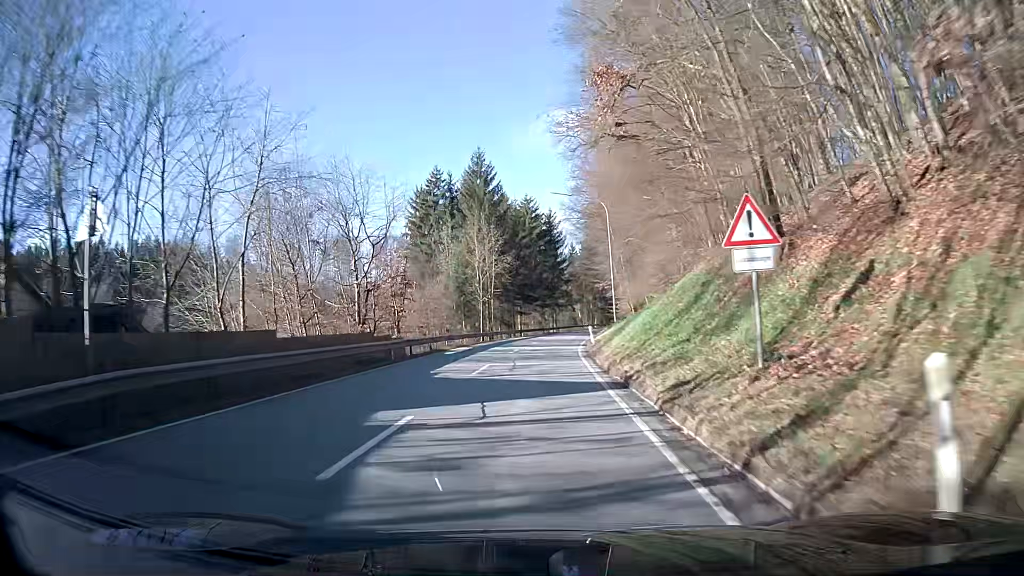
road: secondary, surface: asphalt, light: Day
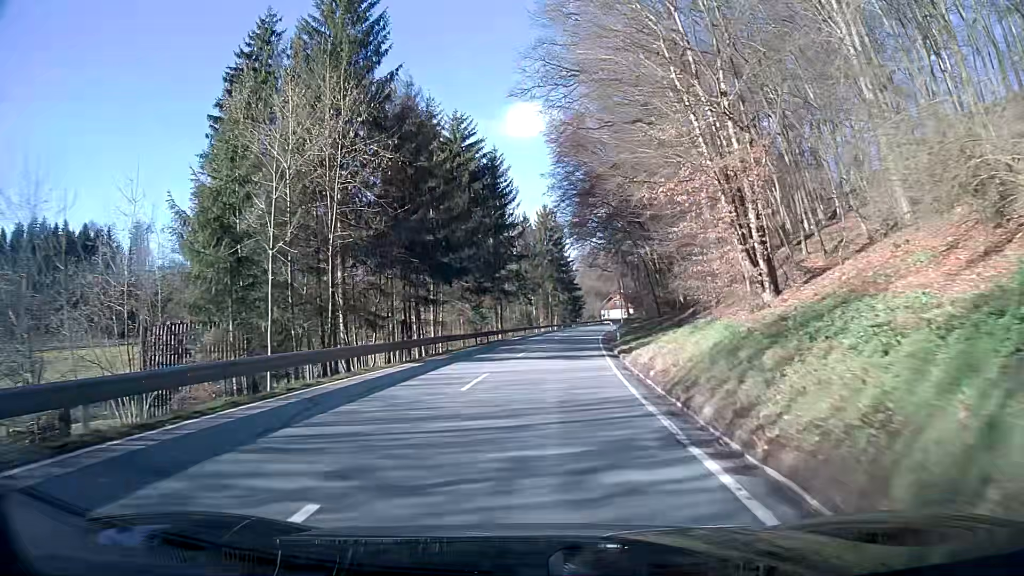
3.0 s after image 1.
(+1.8, +40.8) m; +6°
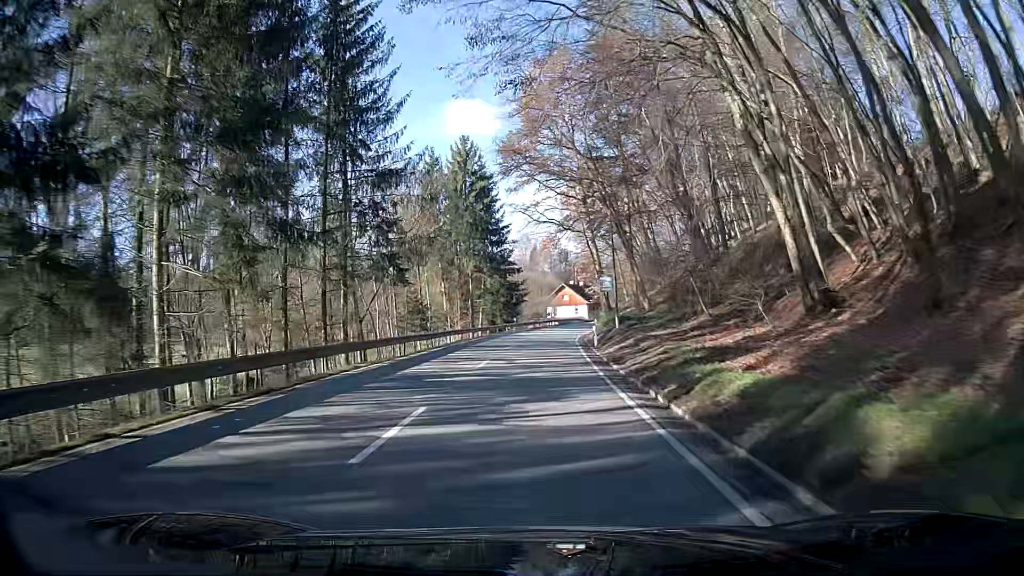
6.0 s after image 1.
(+2.4, +41.5) m; +6°
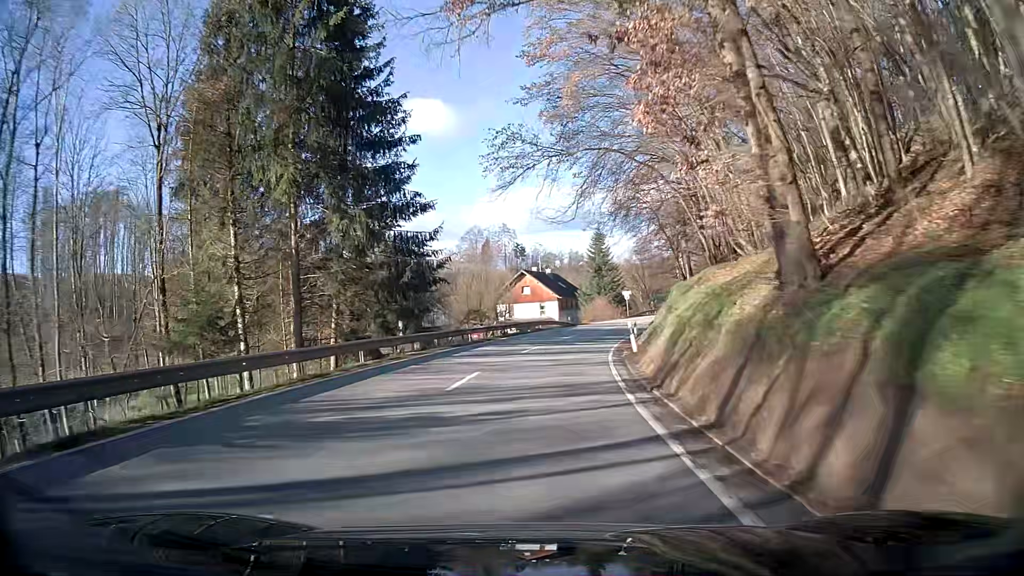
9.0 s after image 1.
(+0.4, +41.8) m; +3°
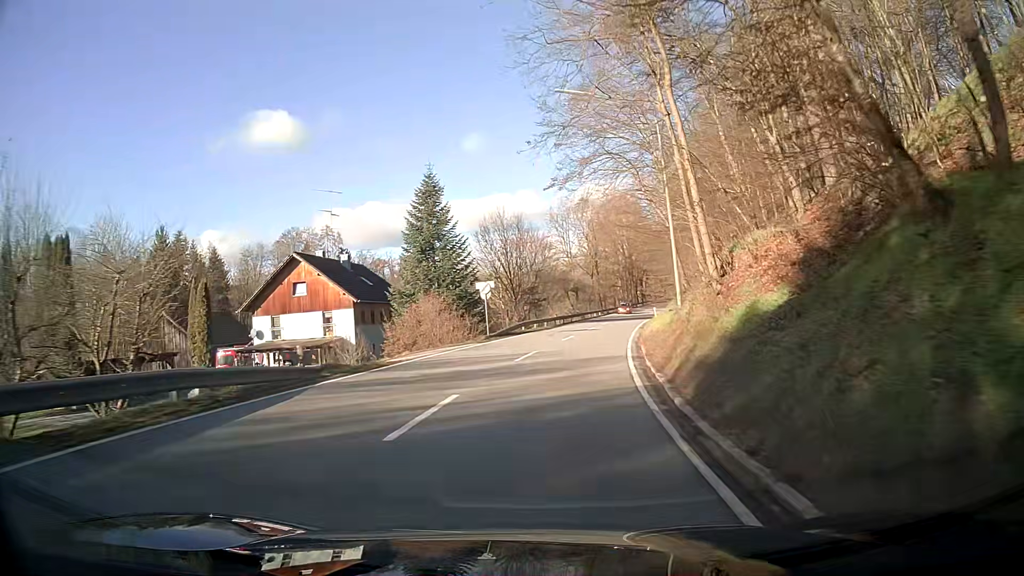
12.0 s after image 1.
(+4.4, +40.3) m; +14°
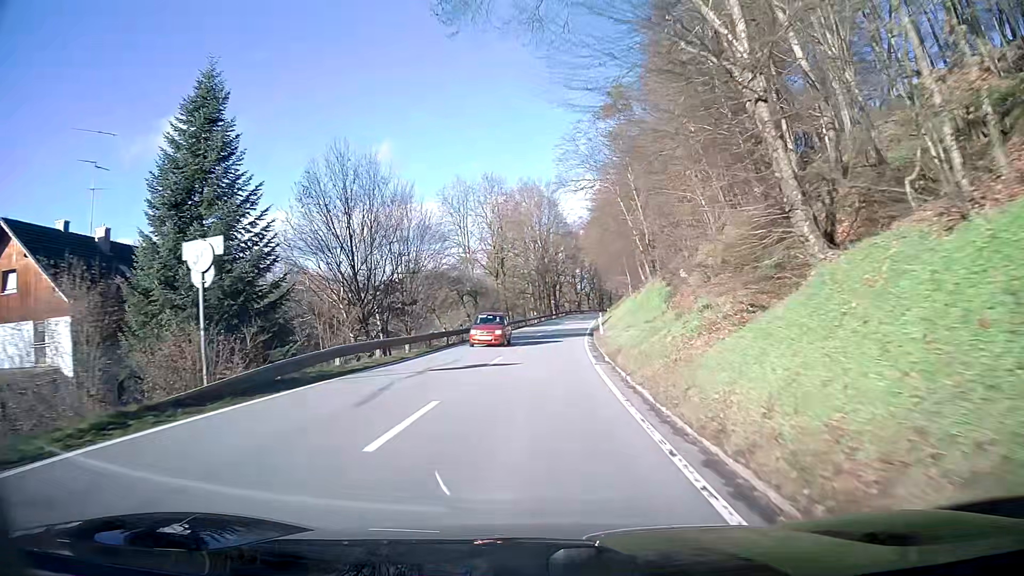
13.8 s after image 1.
(+1.8, +23.9) m; +8°
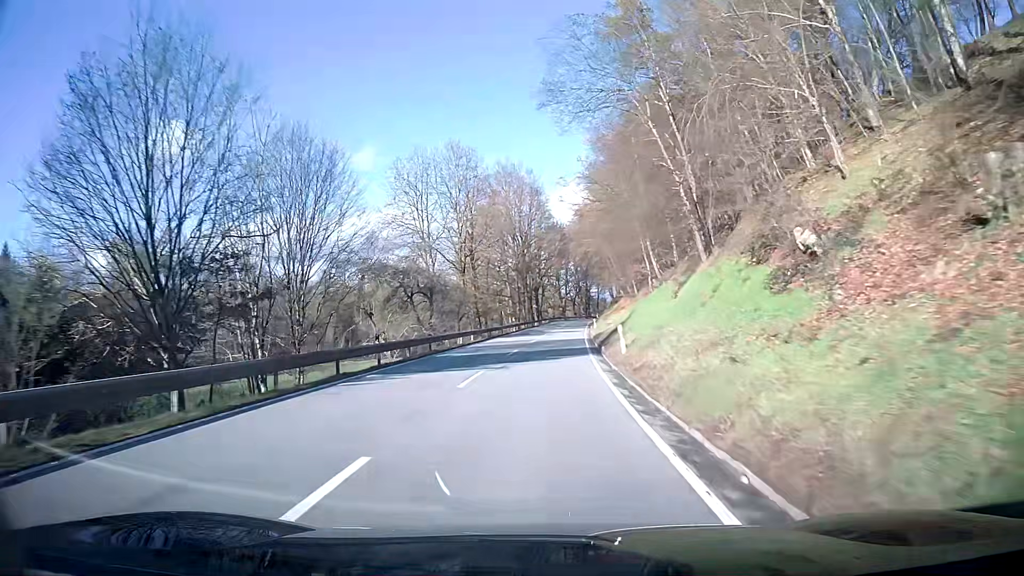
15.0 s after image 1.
(+0.2, +16.3) m; +1°
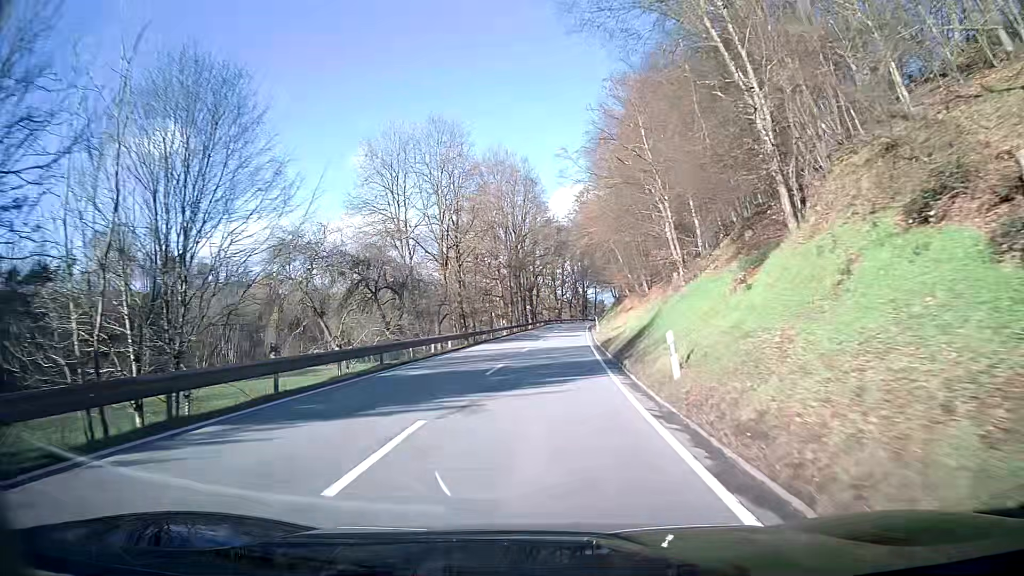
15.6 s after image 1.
(+0.1, +8.6) m; +1°
(0, +10) (0, +20) (+1, +30) (+2, +40) (+2, +50) (+3, +60) (+4, +70) (+4, +80) (+5, +90) (+6, +100) m
